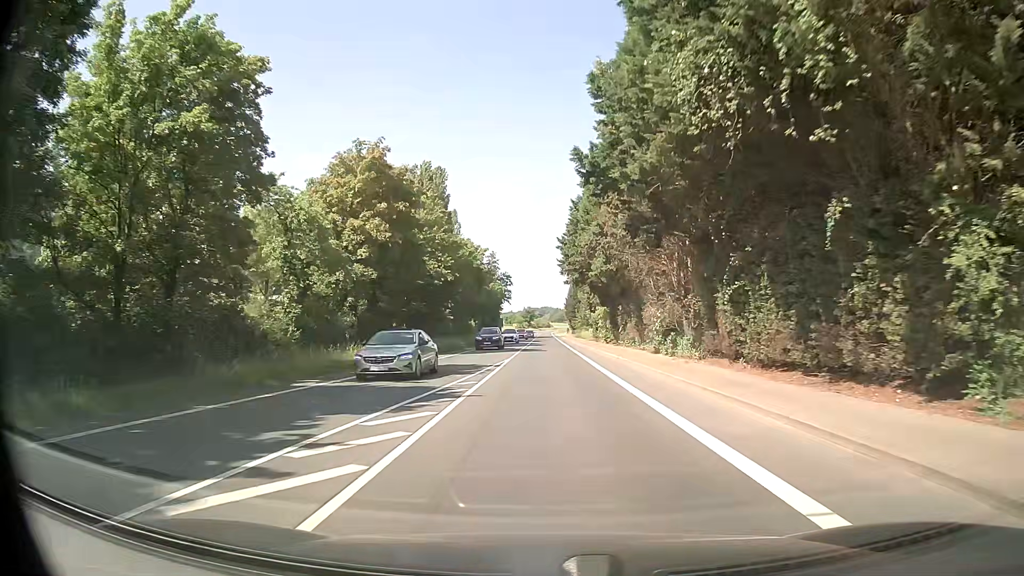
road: secondary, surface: asphalt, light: Day
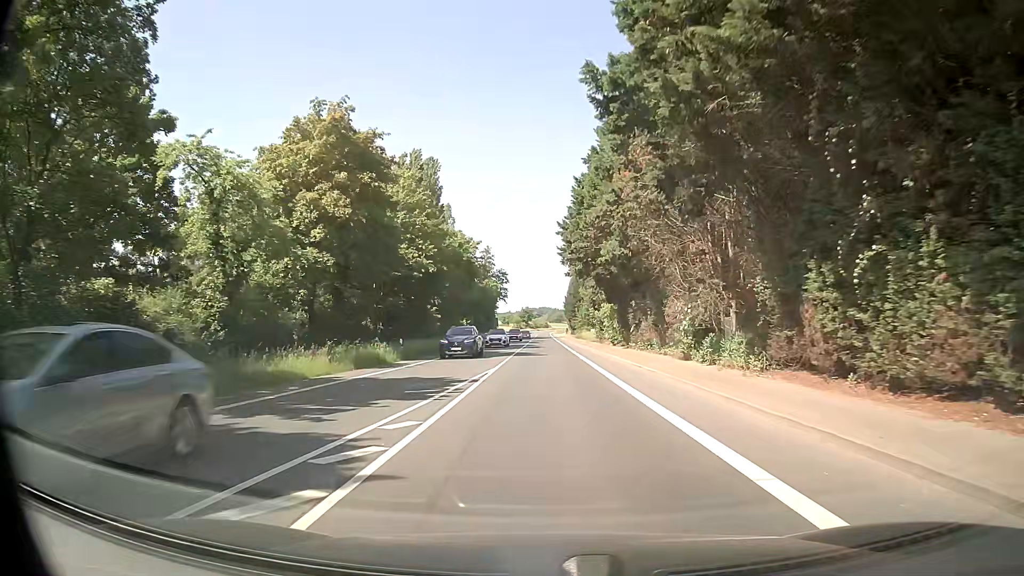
(0.0, +7.9) m; 0°
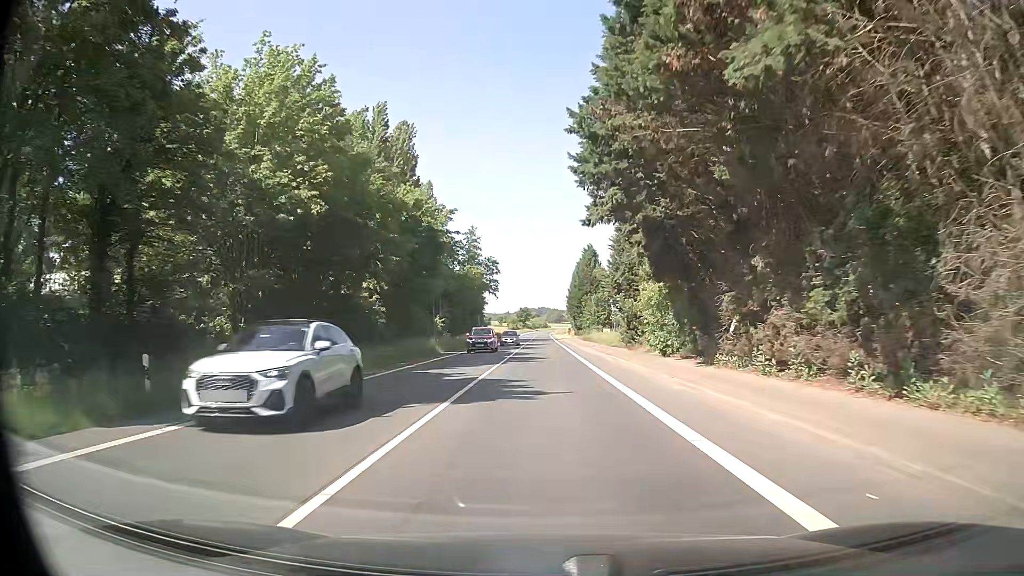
(+0.2, +23.7) m; +2°
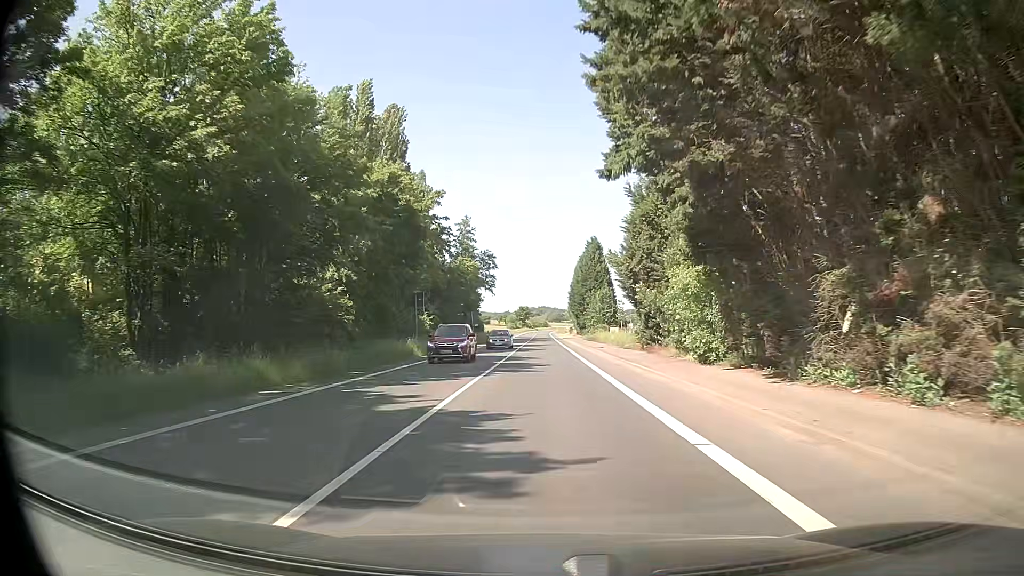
(-0.1, +7.9) m; -1°
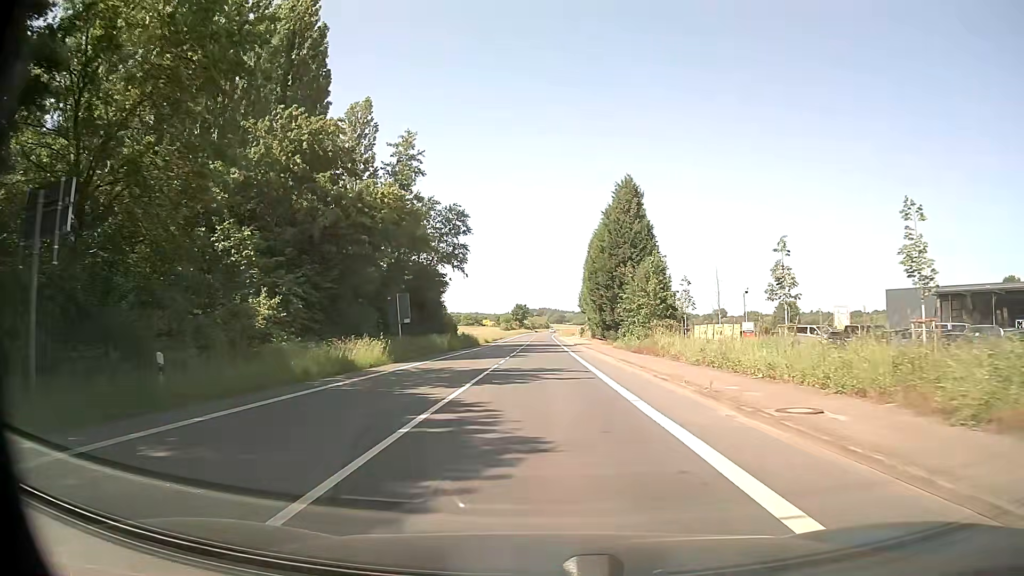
(0.0, +39.5) m; 0°
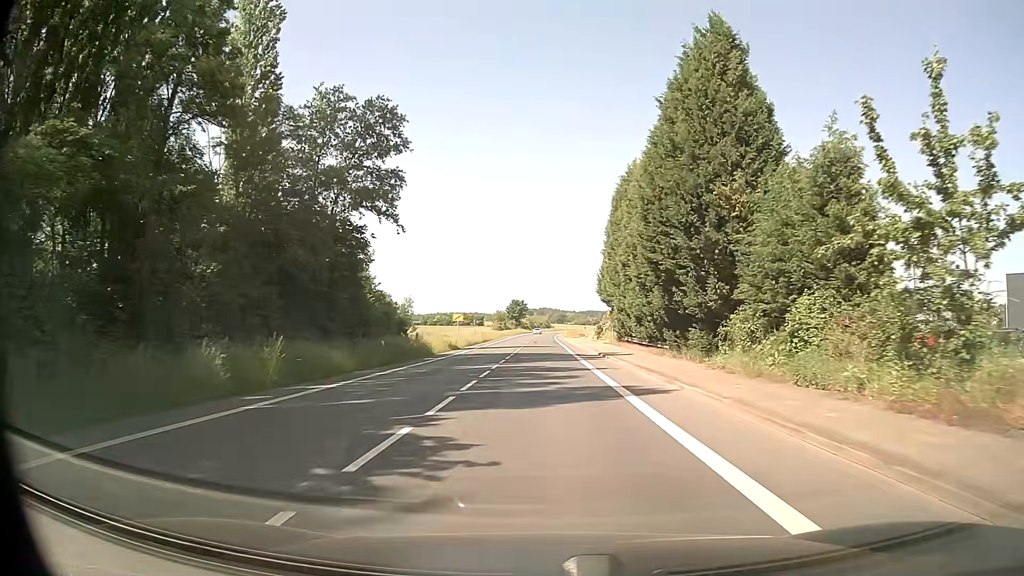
(+0.1, +31.6) m; 0°
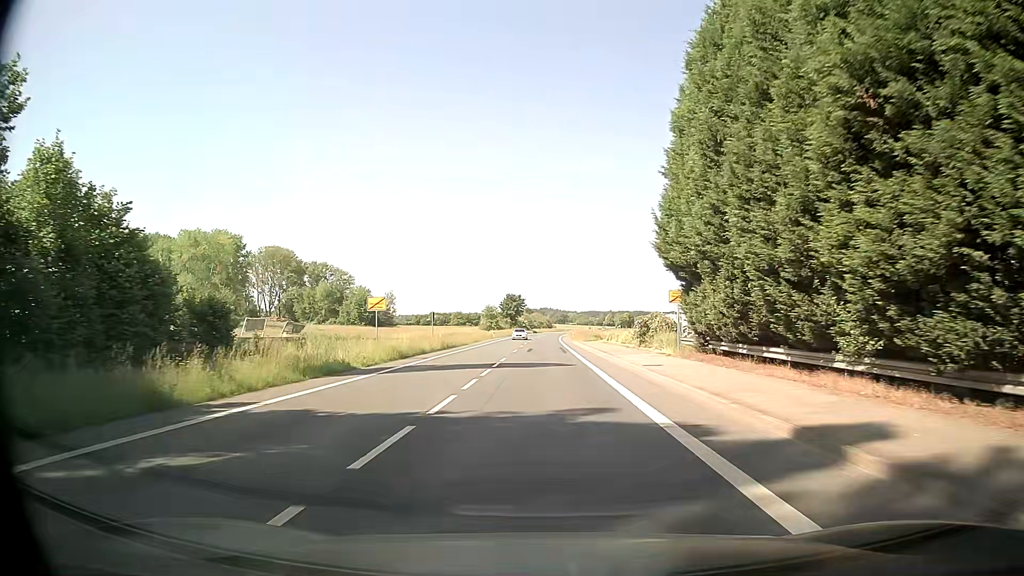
(0.0, +31.6) m; 0°
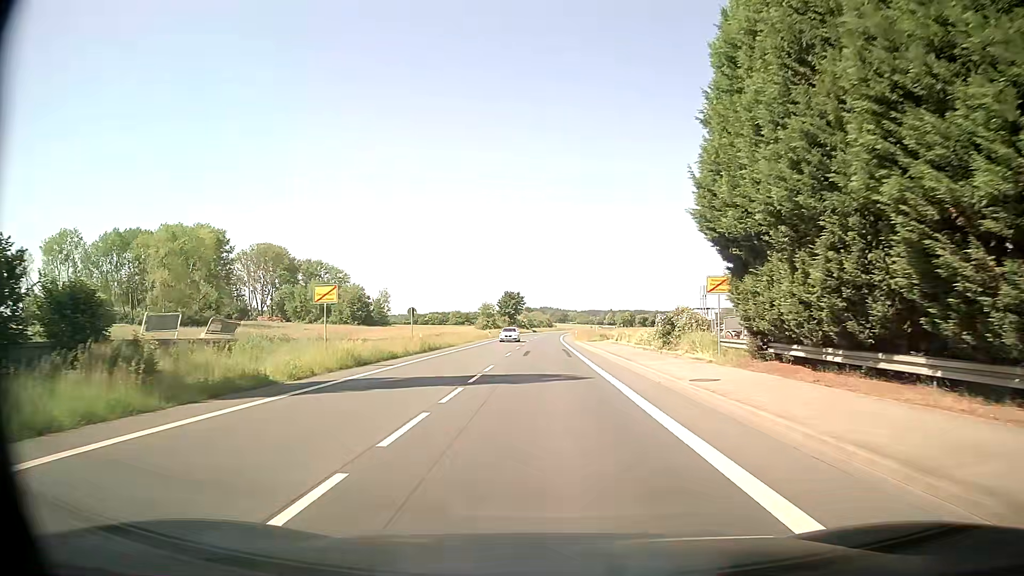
(0.0, +7.9) m; 0°
(0, +10) (0, +20) (0, +30) (0, +40) (0, +50) (0, +60) (0, +70) (0, +80) (0, +90) (+1, +100) m
